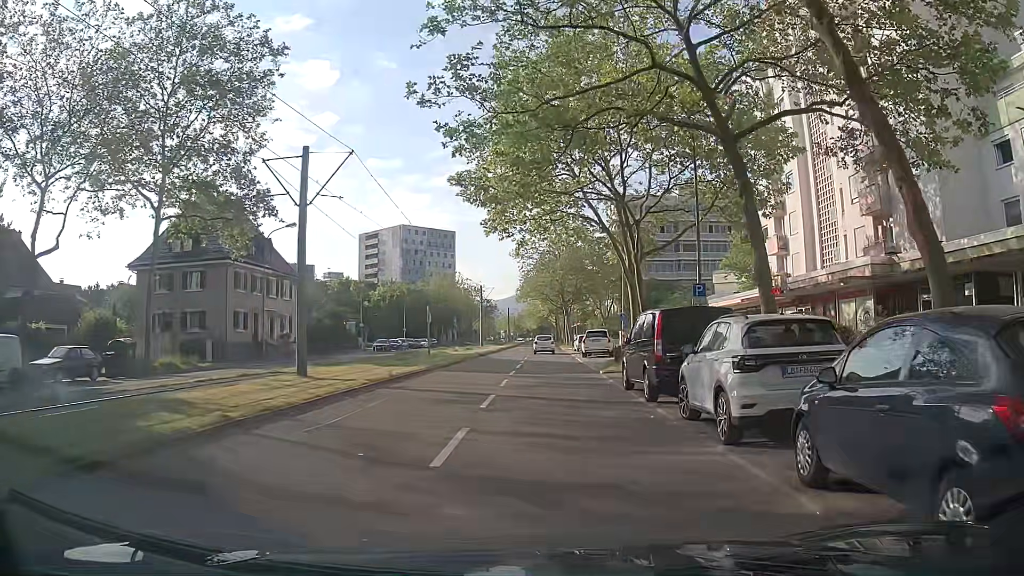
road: tertiary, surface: asphalt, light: Day
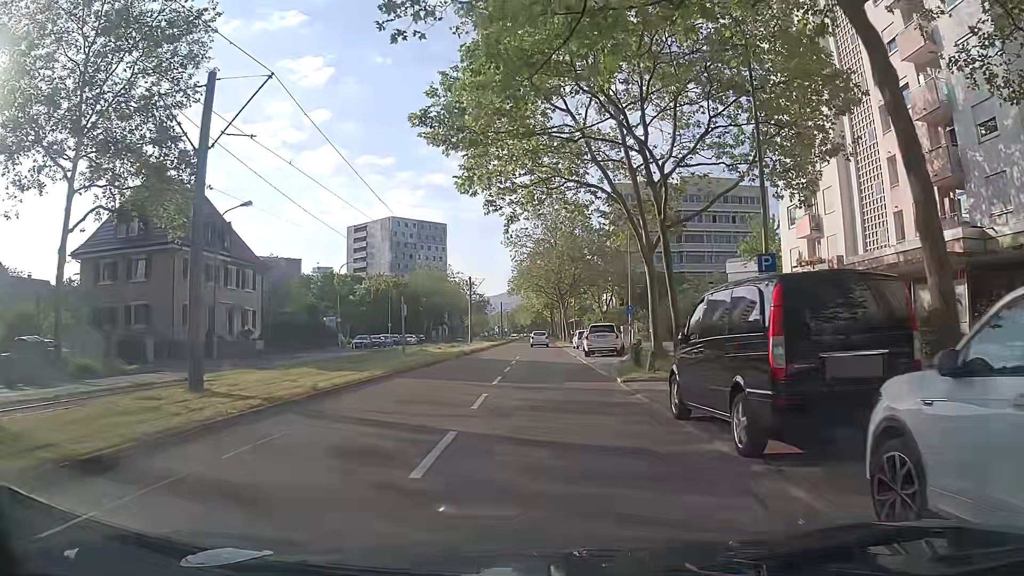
(+0.2, +7.0) m; +1°
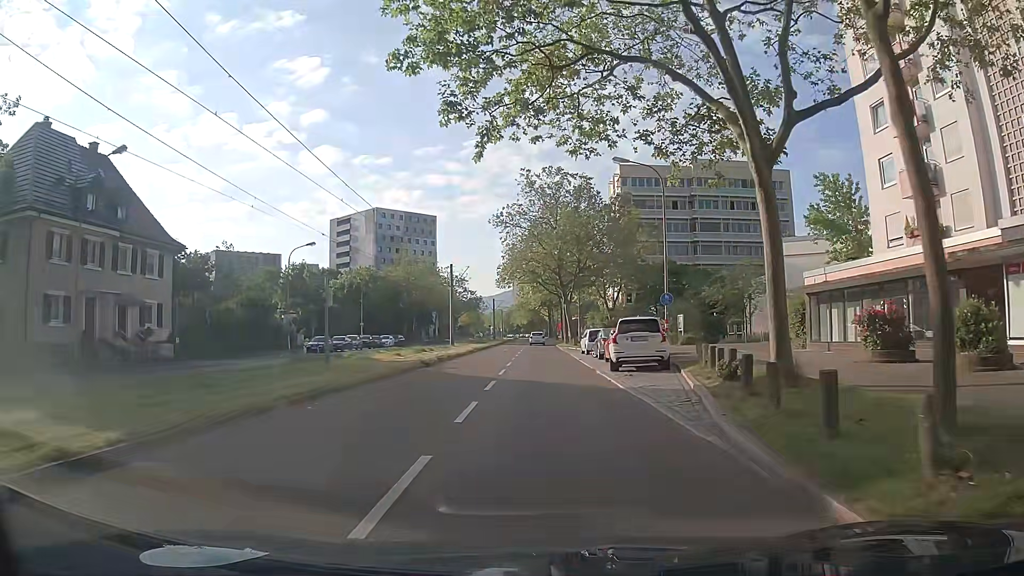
(+0.1, +14.0) m; 0°
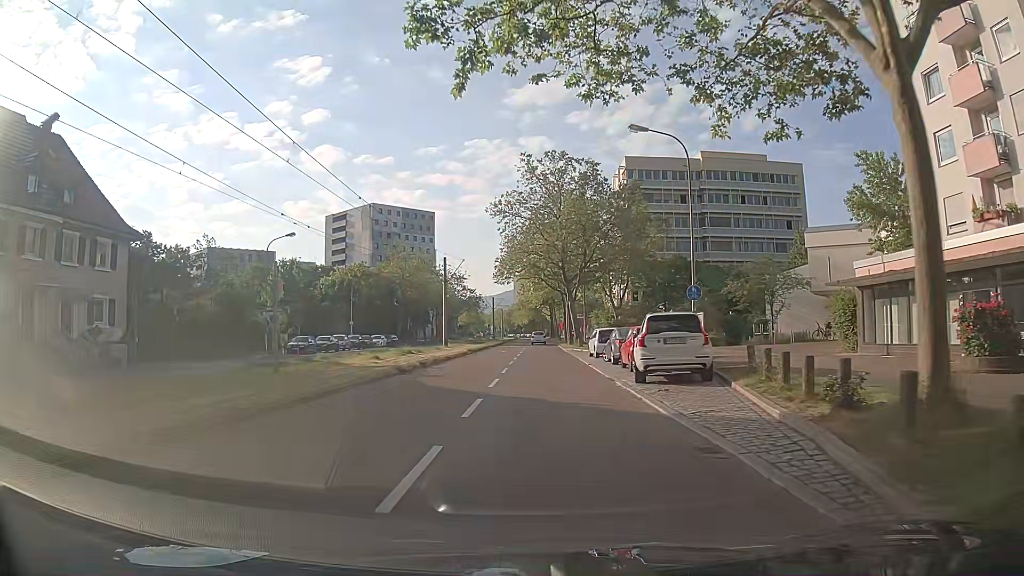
(0.0, +5.3) m; +1°
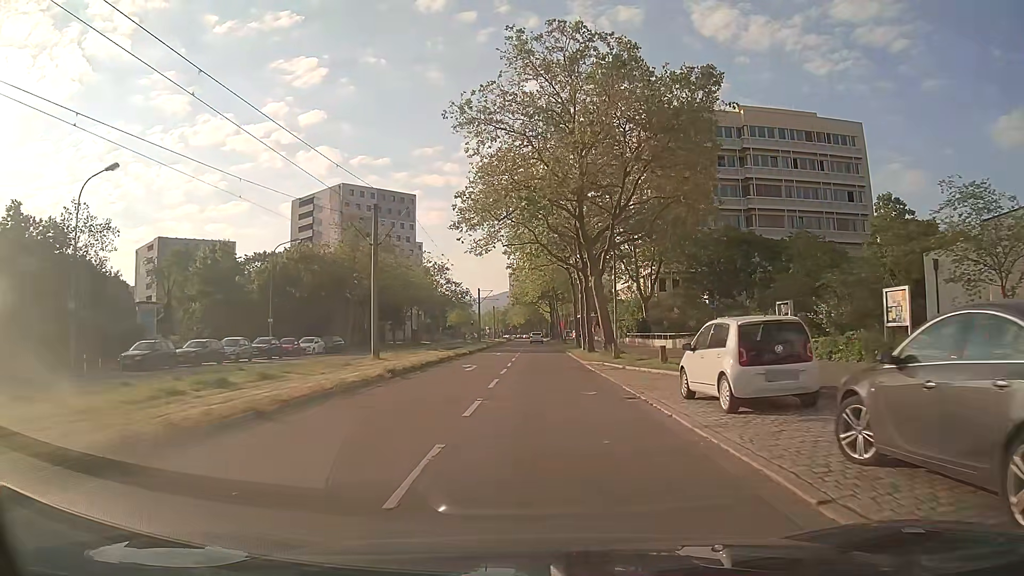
(-0.6, +24.0) m; -1°
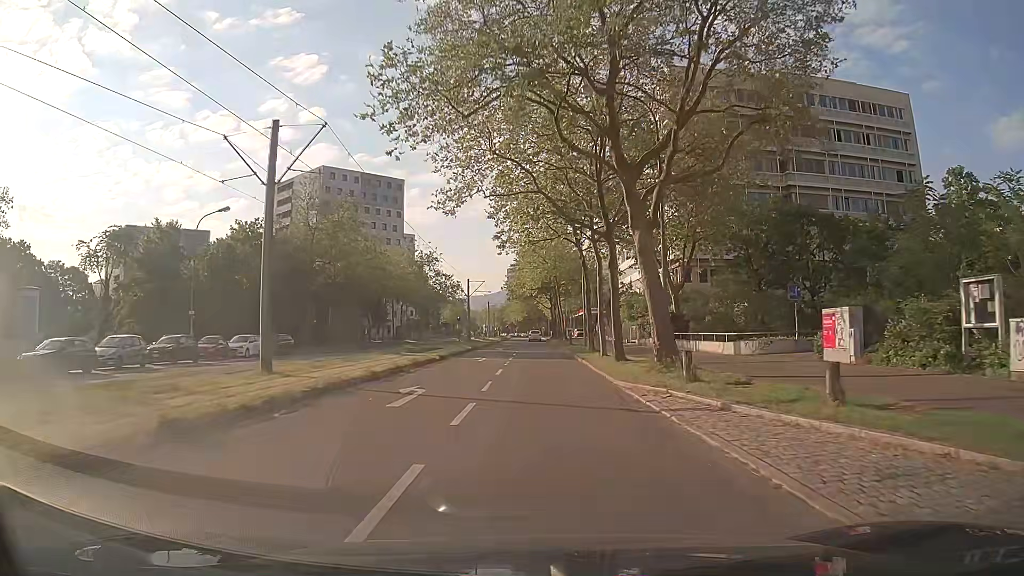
(-0.1, +13.3) m; -1°
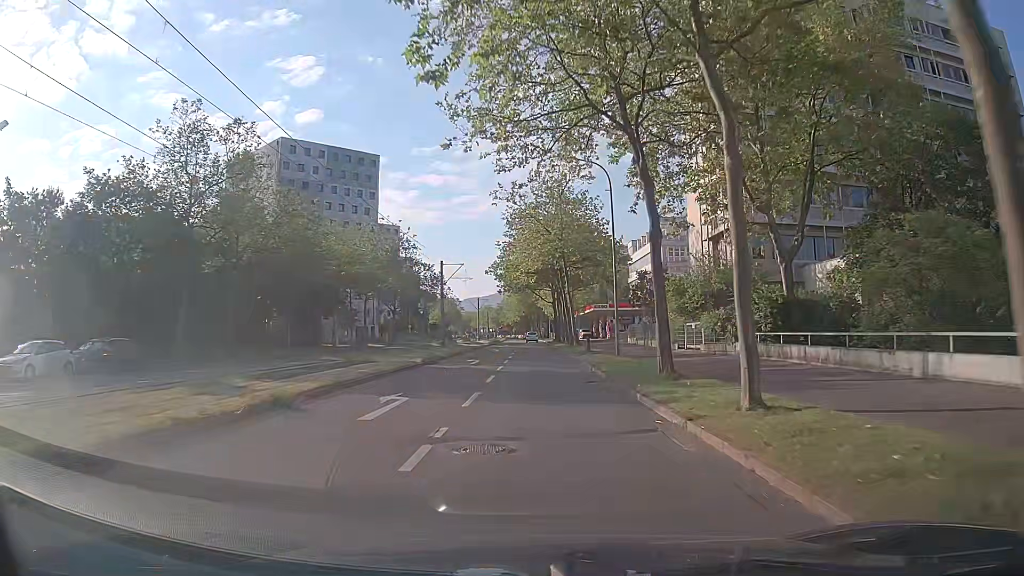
(+0.1, +21.4) m; 0°
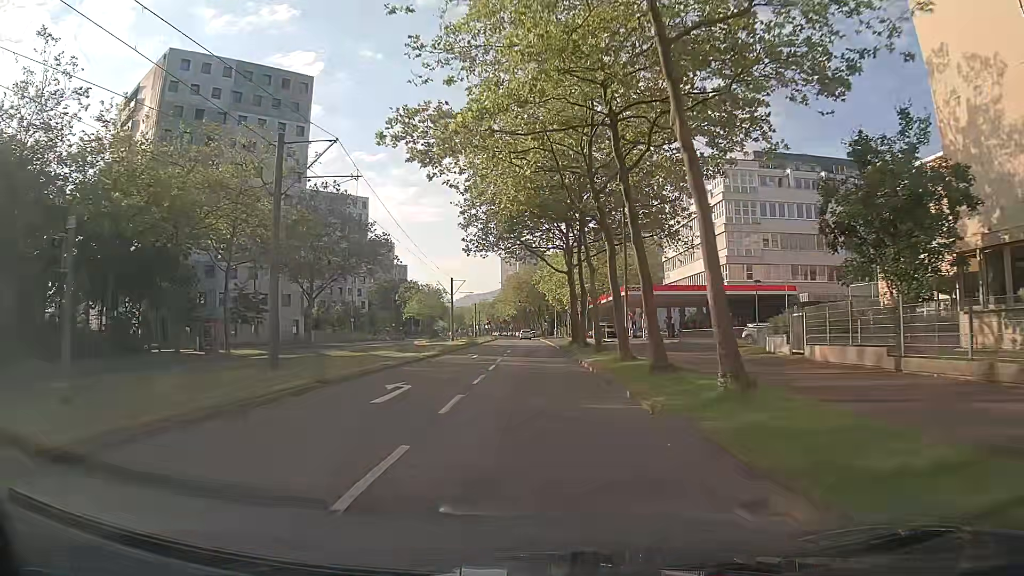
(+0.2, +37.8) m; 0°
(0, +10) (0, +20) (0, +30) (0, +40) (0, +50) (0, +60) (0, +70) (0, +80) (-1, +90) (-1, +100) m
